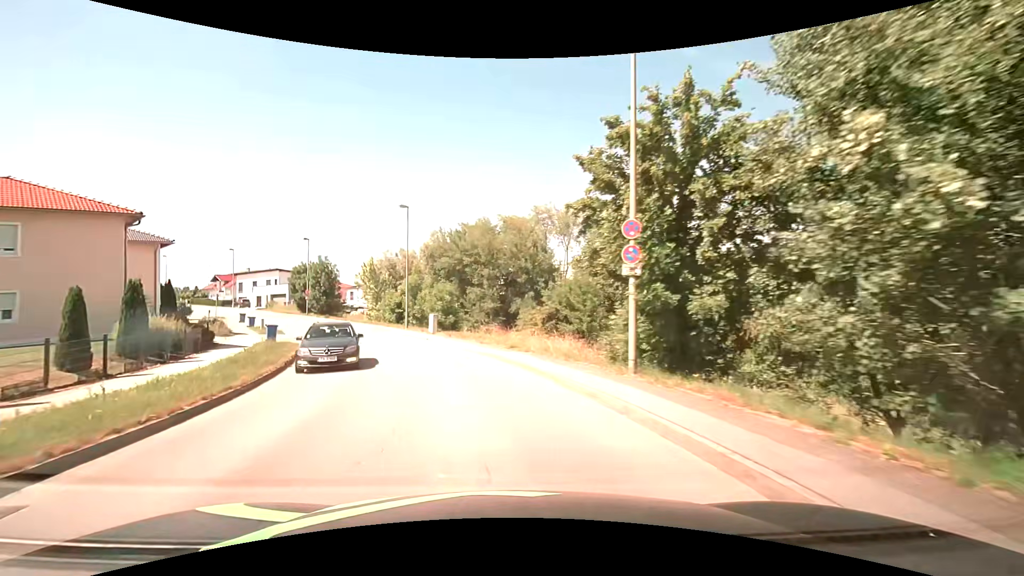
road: residential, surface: asphalt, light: Day
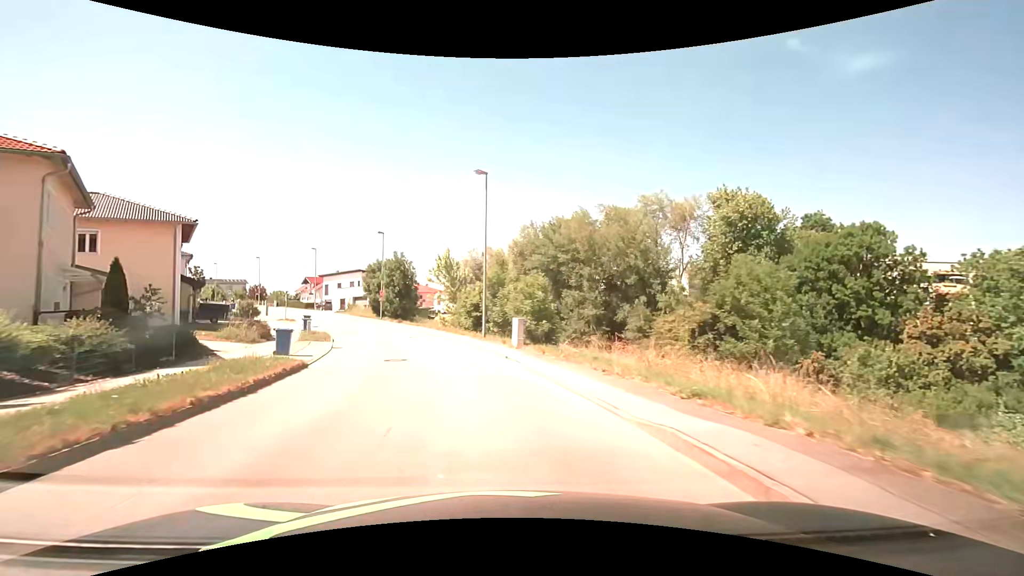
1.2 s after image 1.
(-1.1, +11.3) m; -10°
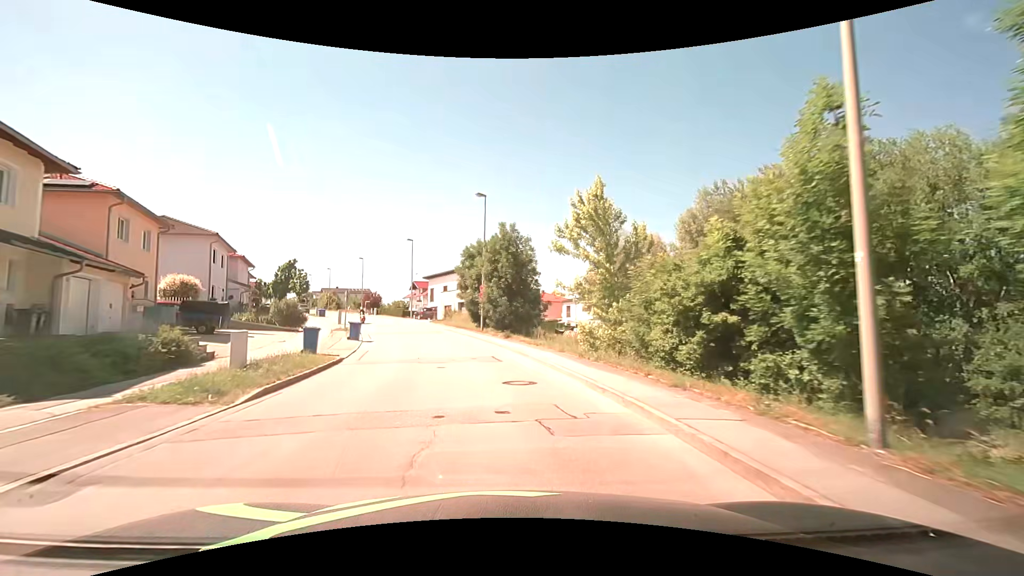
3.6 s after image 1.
(-3.3, +22.9) m; -14°
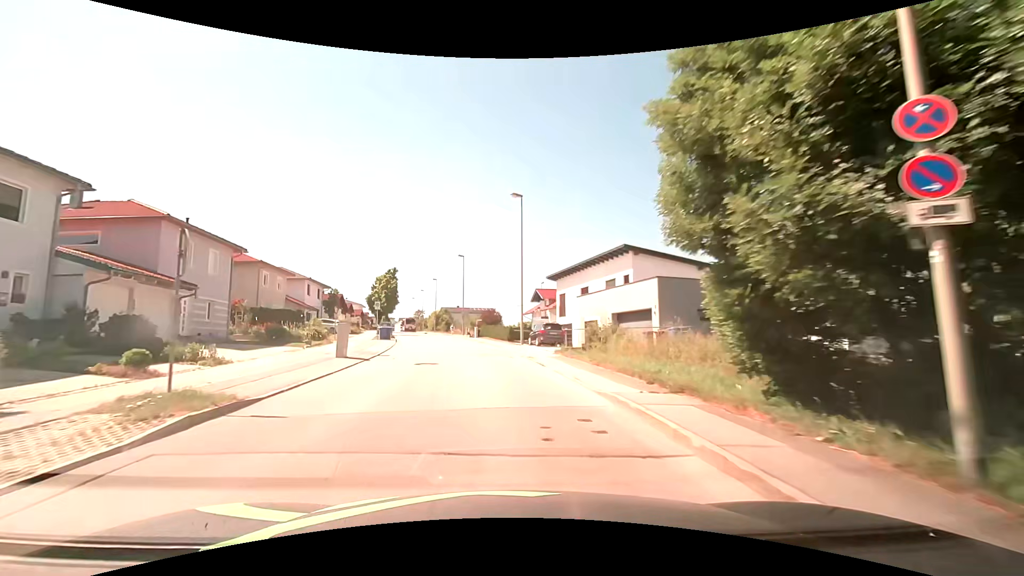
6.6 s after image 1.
(-3.8, +31.1) m; -15°
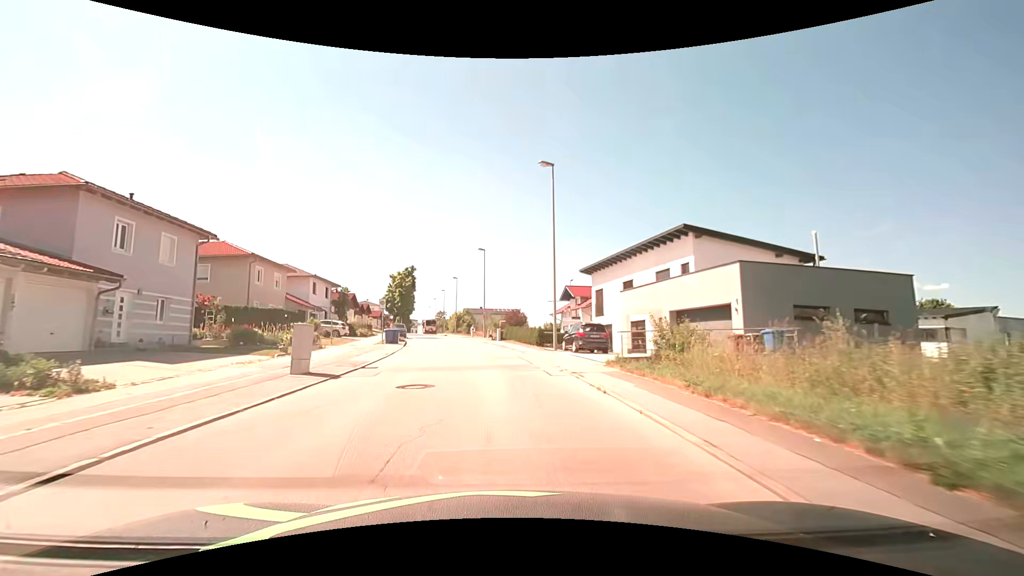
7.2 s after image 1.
(-0.2, +6.7) m; -3°
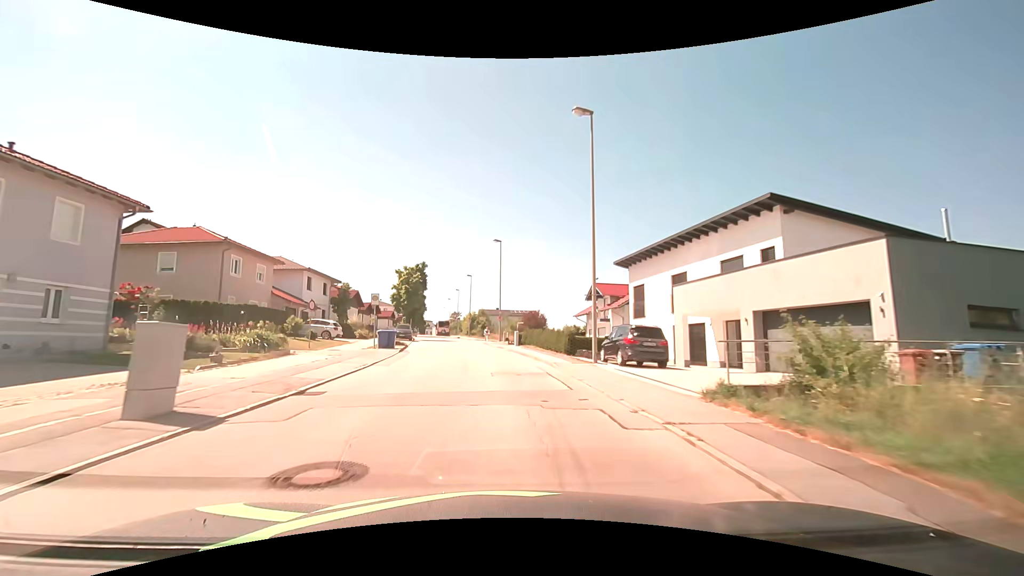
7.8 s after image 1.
(-0.1, +6.8) m; -1°
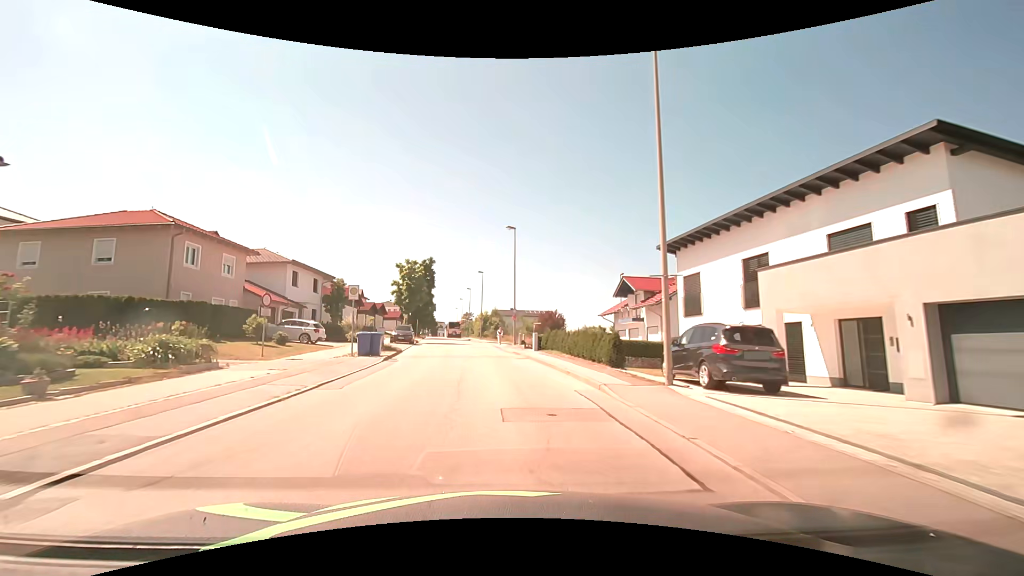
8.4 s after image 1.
(-0.1, +6.9) m; -2°
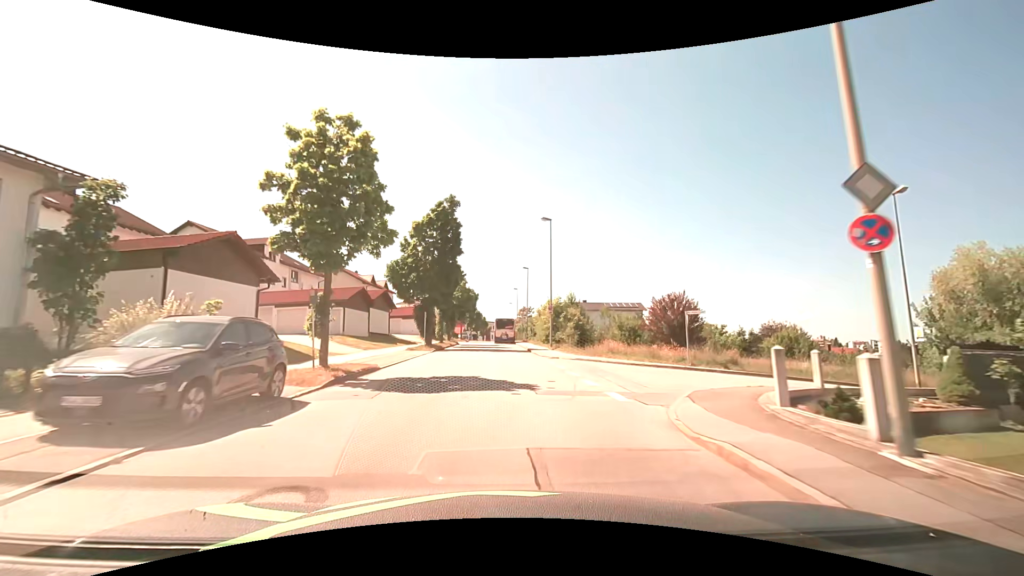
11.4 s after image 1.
(-2.5, +35.5) m; -6°
(0, +10) (0, +20) (0, +30) (0, +40) (-1, +50) (-1, +60) (-1, +70) (-1, +80) (-2, +90) (-2, +100) m
